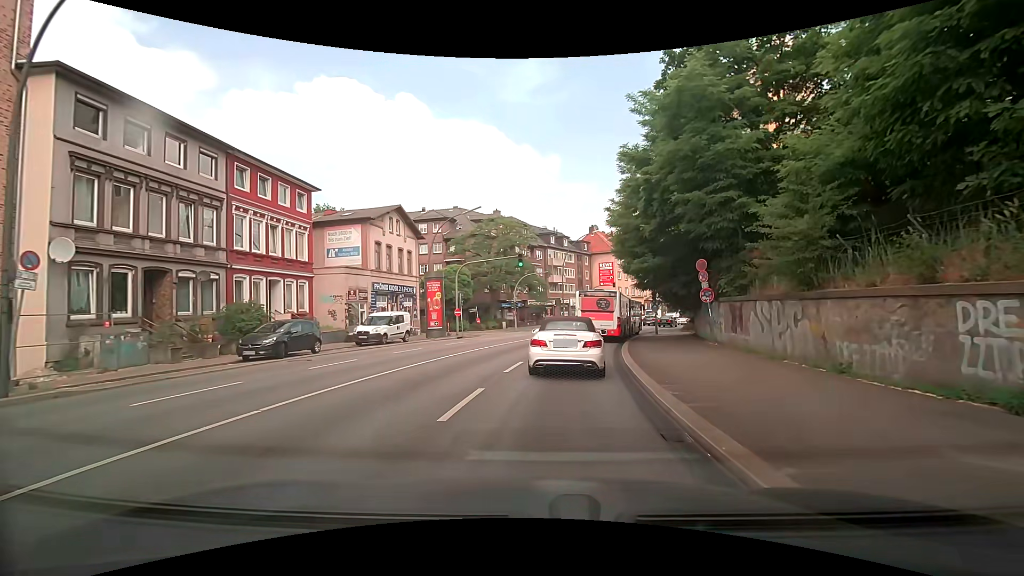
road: secondary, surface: asphalt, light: Day
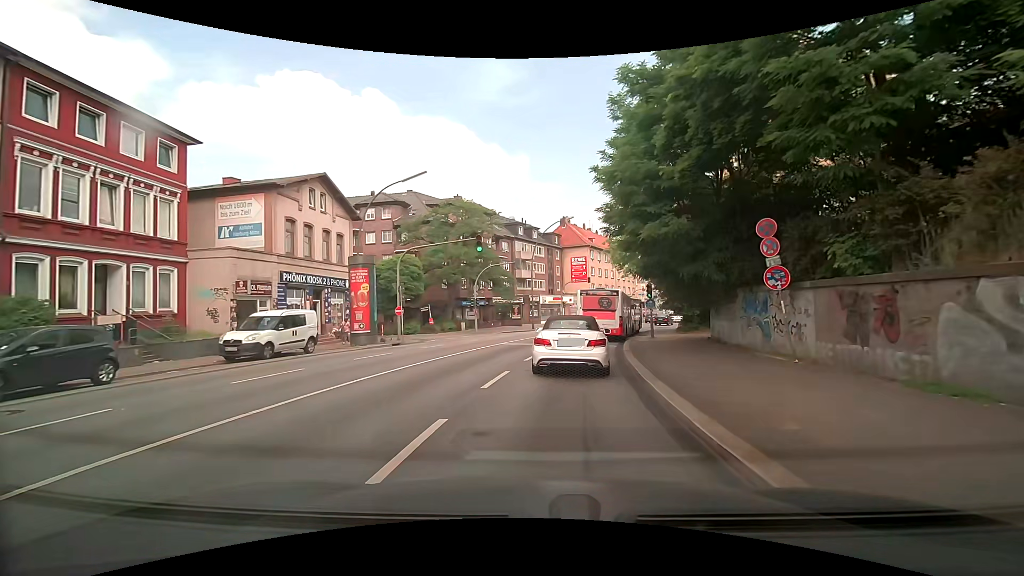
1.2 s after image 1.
(+0.5, +9.1) m; +4°
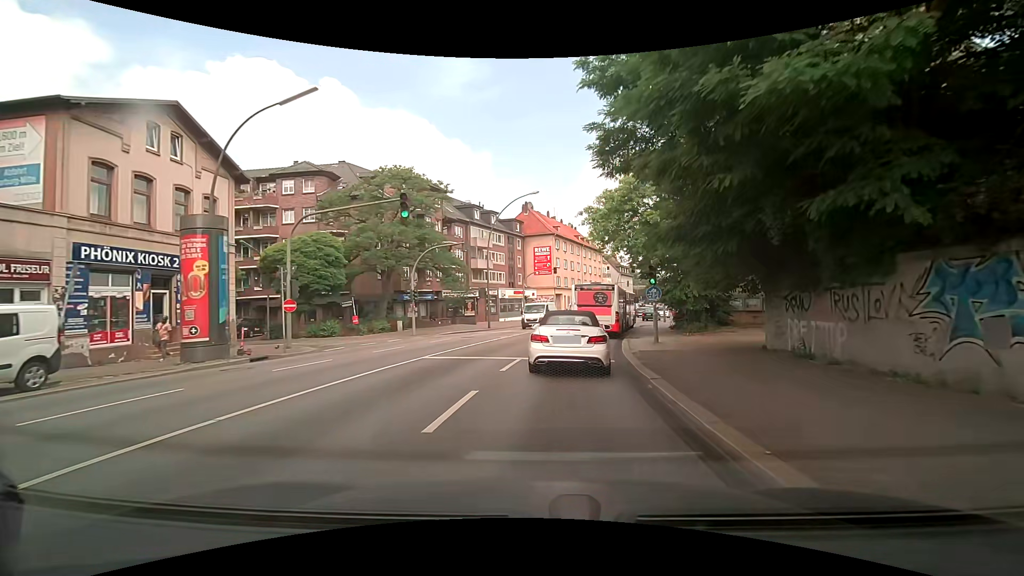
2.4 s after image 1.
(+0.5, +9.9) m; +5°
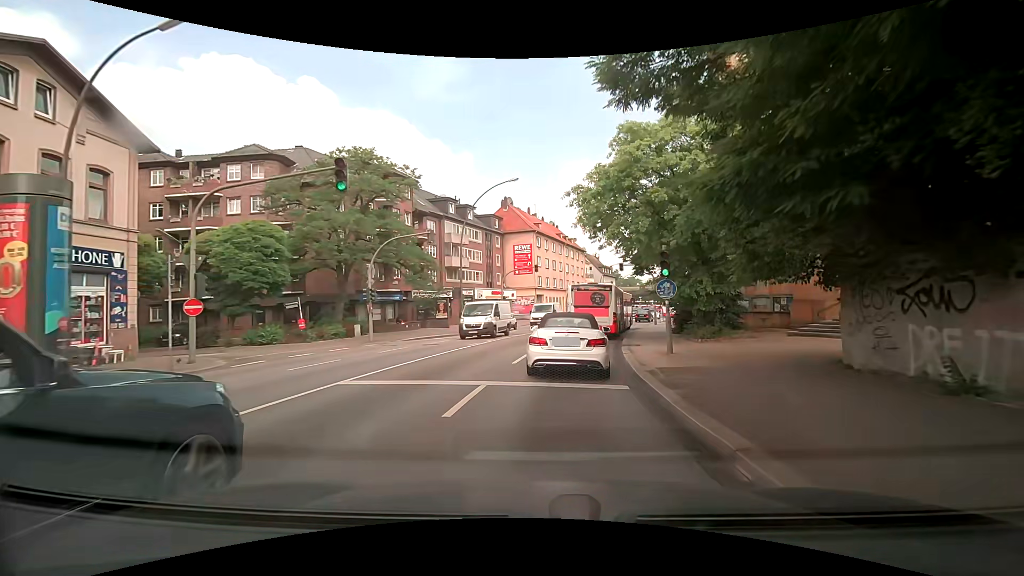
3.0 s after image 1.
(+0.1, +5.0) m; +2°
